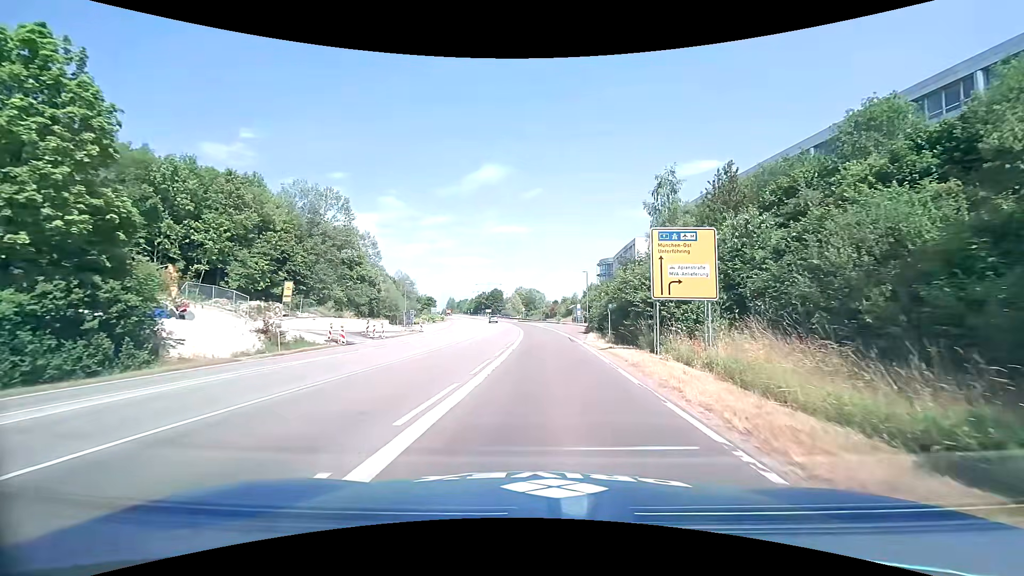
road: trunk_link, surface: asphalt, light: Day
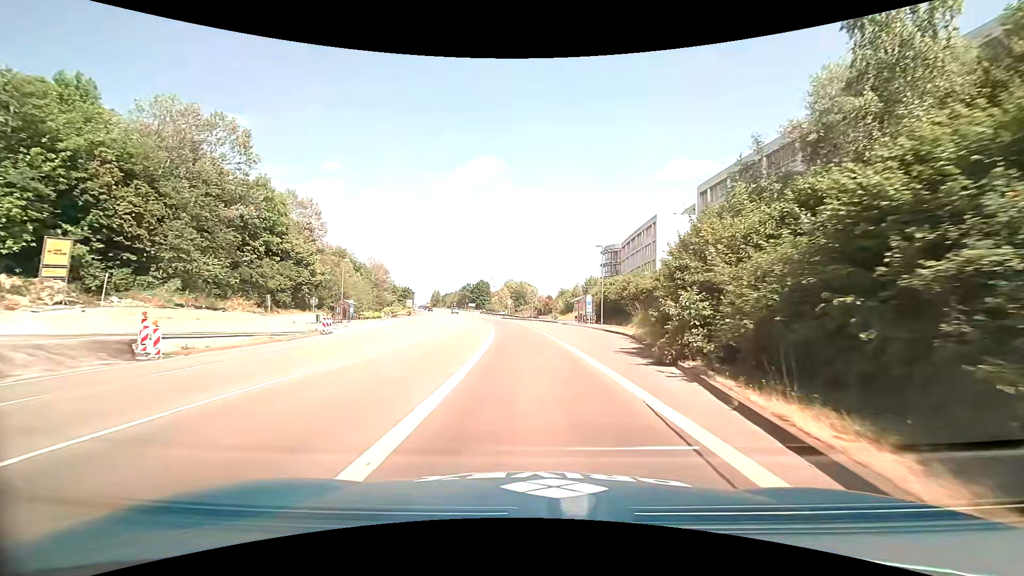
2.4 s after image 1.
(+0.8, +26.3) m; +2°
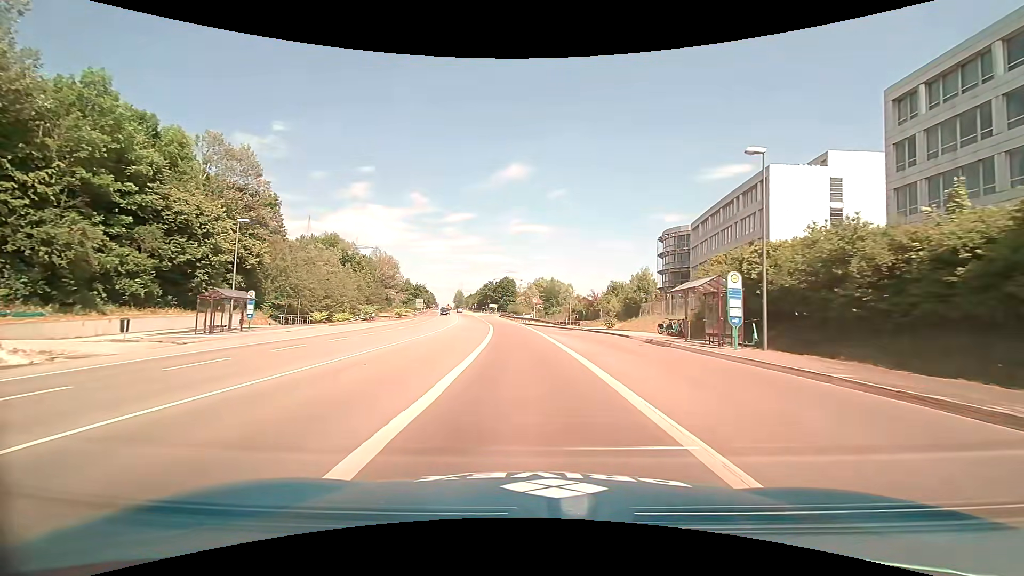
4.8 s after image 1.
(-0.7, +30.5) m; -3°
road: trunk
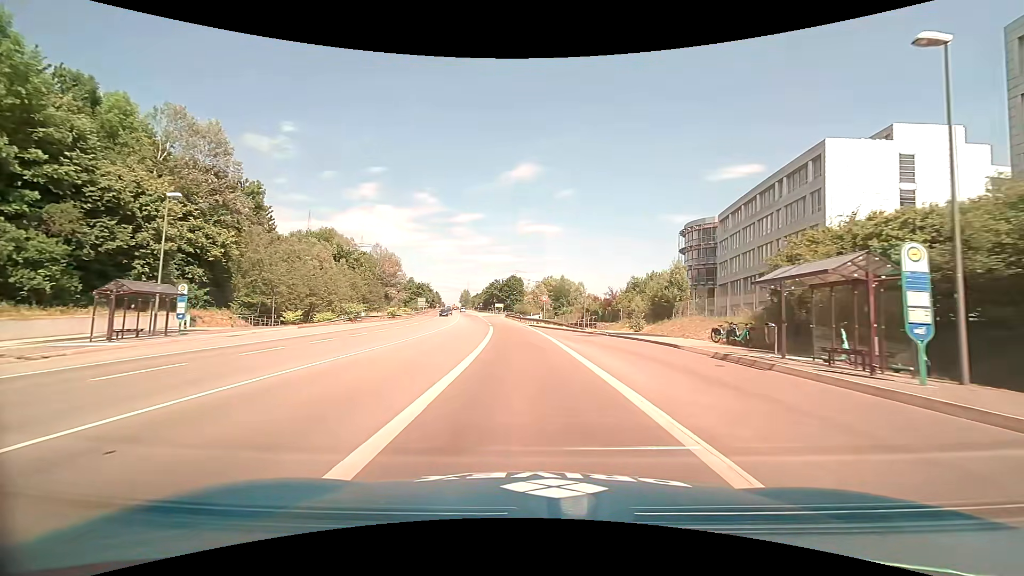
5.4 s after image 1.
(-0.1, +8.5) m; -1°
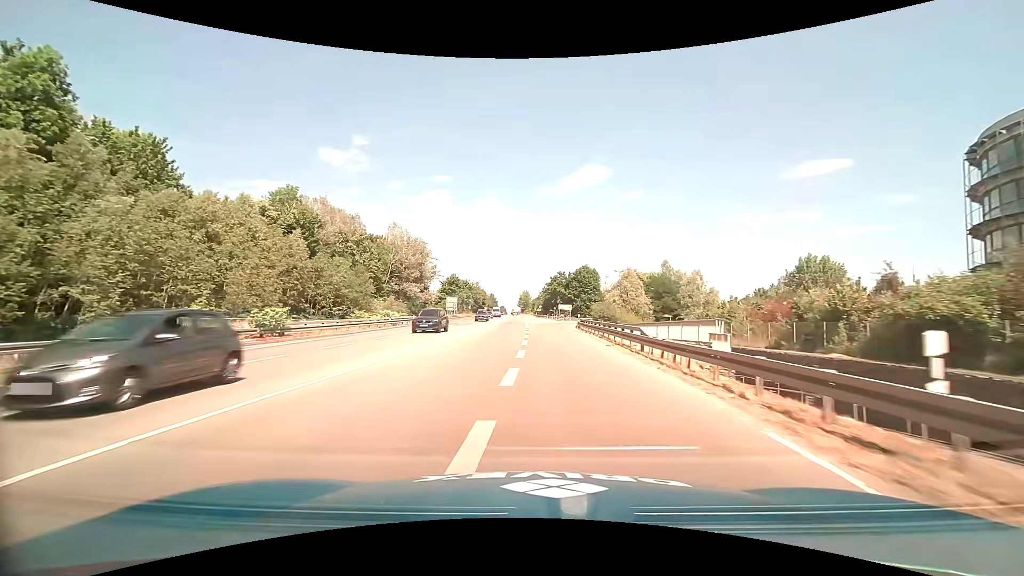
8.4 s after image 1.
(-2.9, +46.8) m; -7°
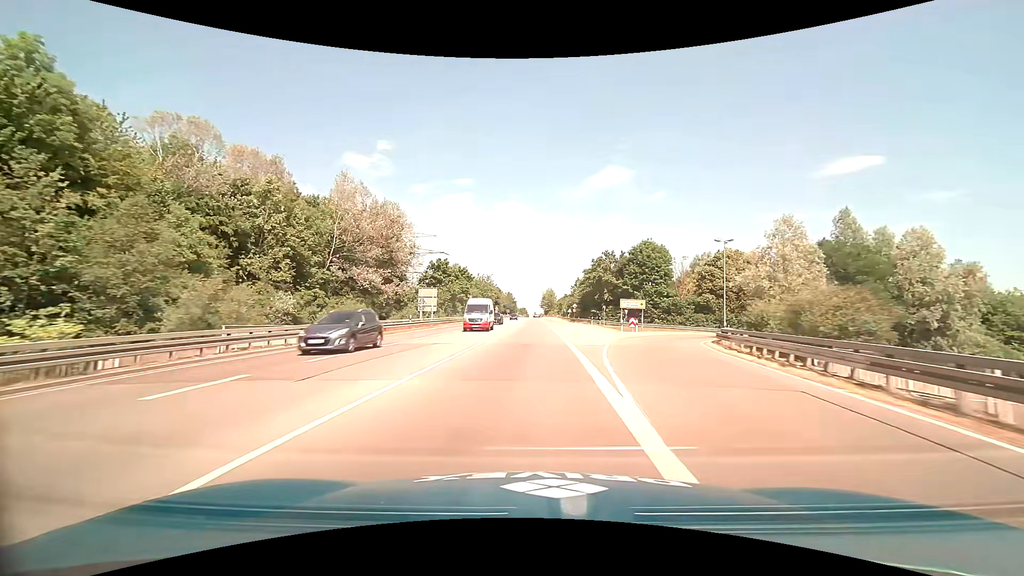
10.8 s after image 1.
(-1.6, +42.1) m; -3°
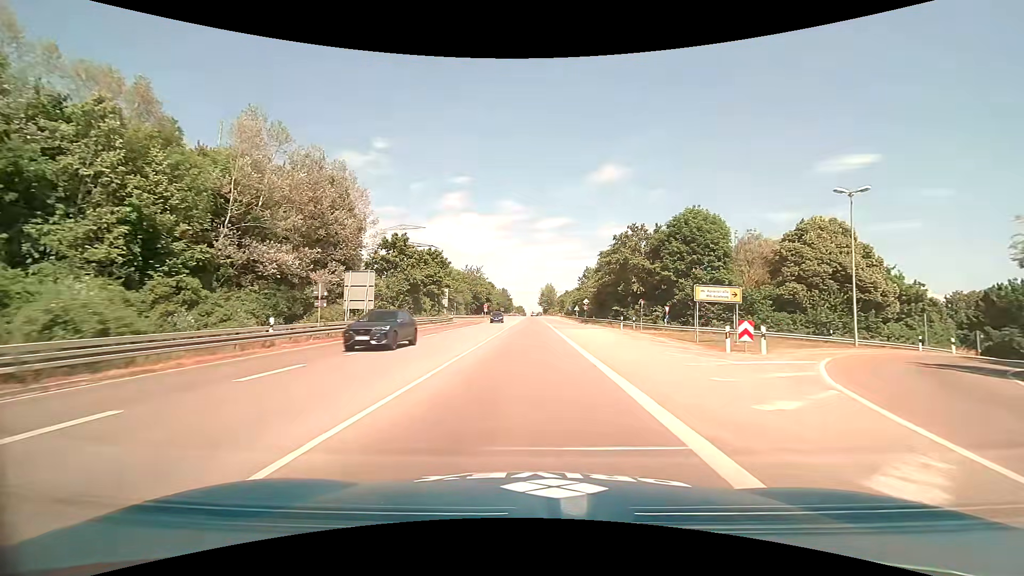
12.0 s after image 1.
(0.0, +22.0) m; 0°
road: primary
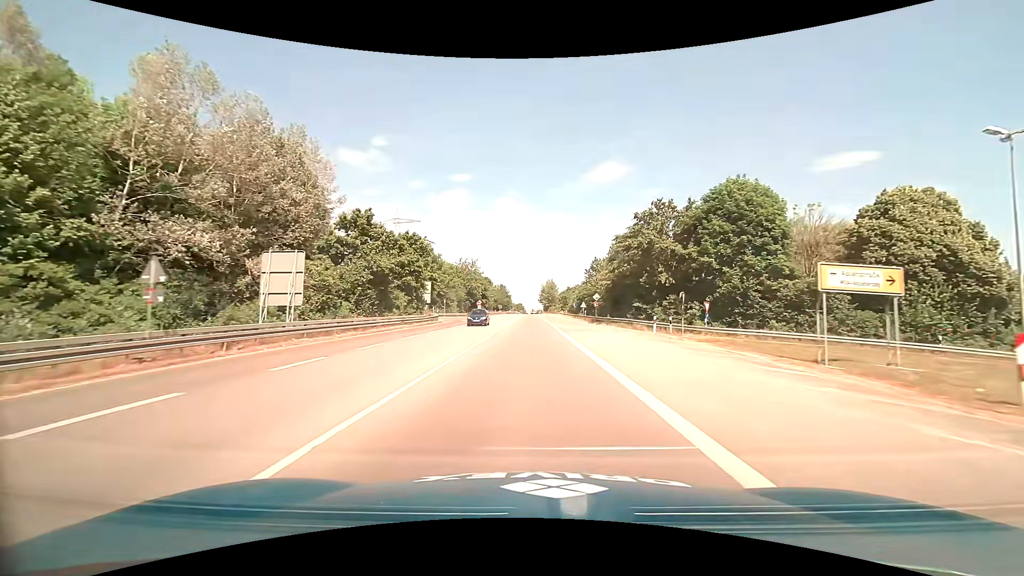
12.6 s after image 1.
(0.0, +10.8) m; 0°
(0, +10) (0, +20) (0, +30) (0, +40) (0, +50) (0, +60) (0, +70) (0, +80) (0, +90) (0, +100) m
